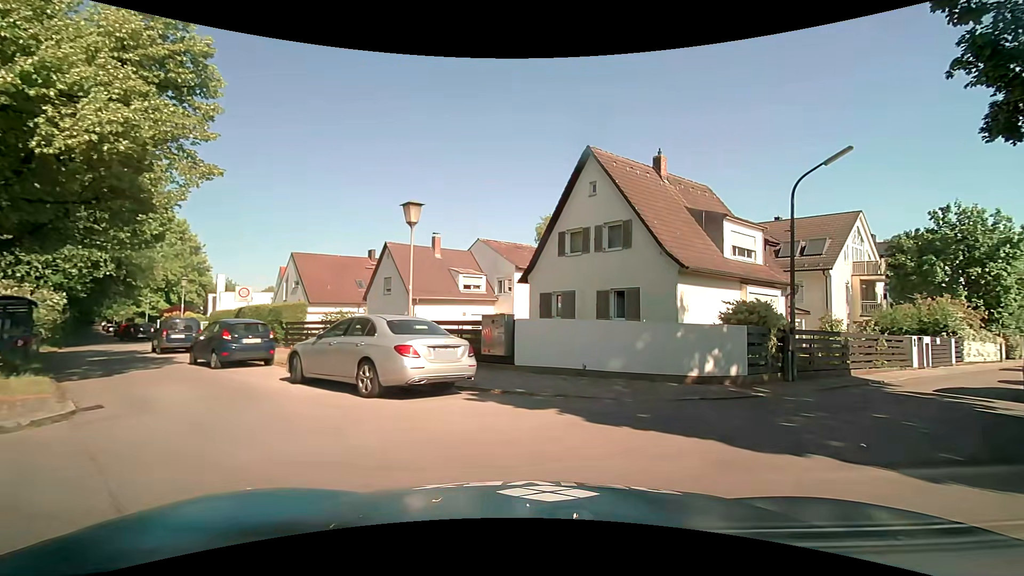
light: Day
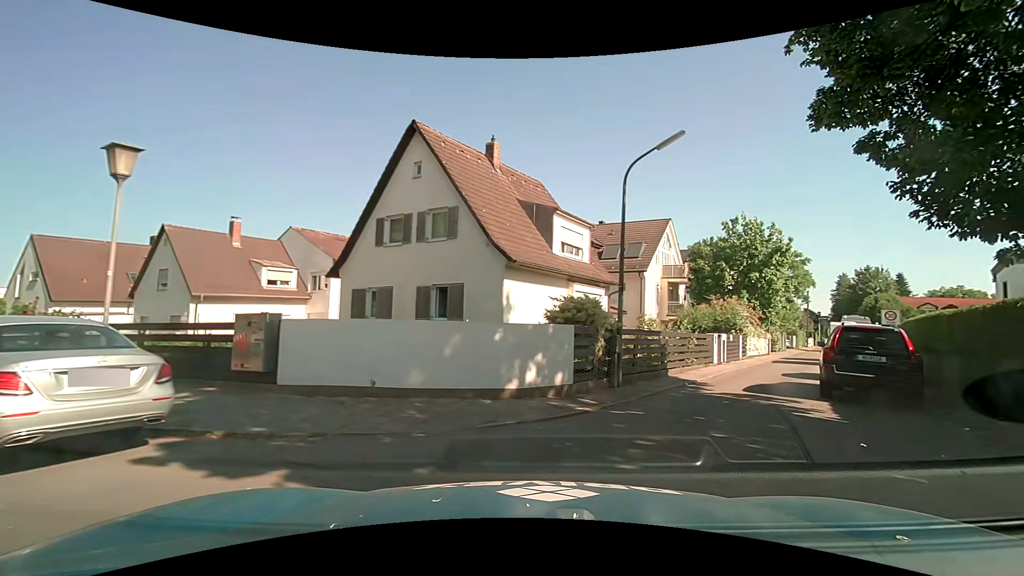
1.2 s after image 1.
(+0.6, +3.0) m; +19°
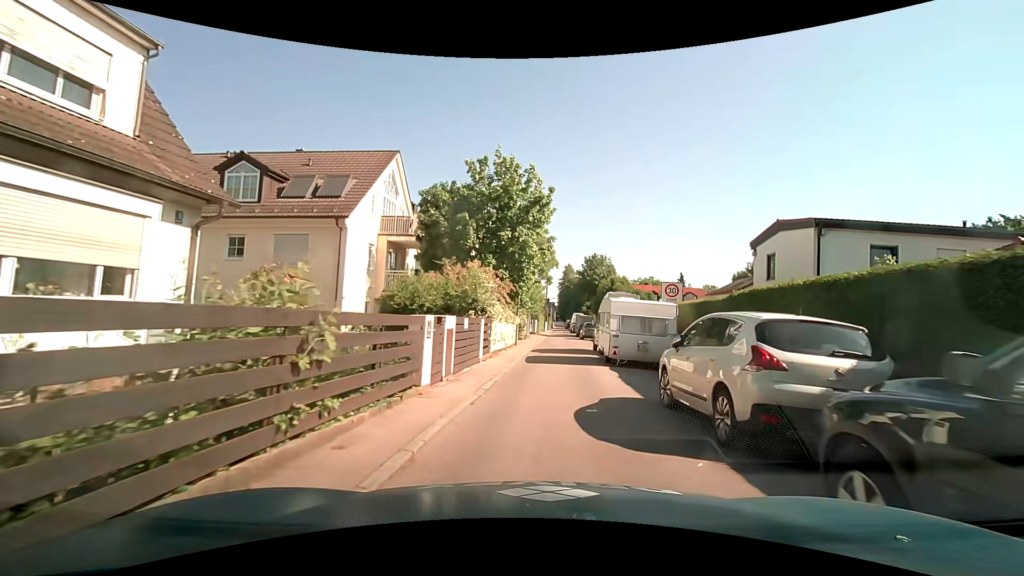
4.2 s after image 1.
(+4.7, +13.6) m; +28°
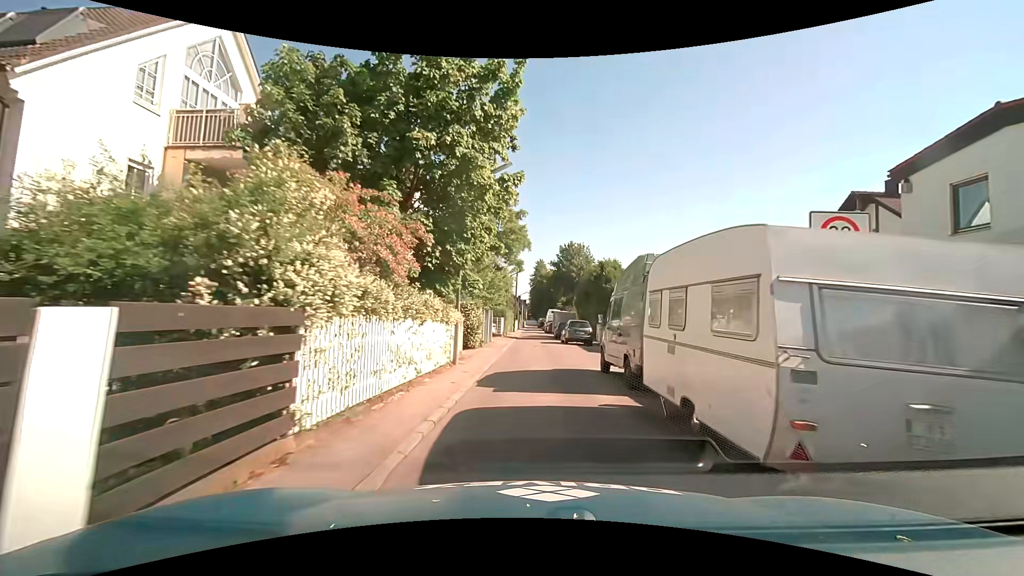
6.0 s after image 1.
(+0.5, +12.9) m; +3°
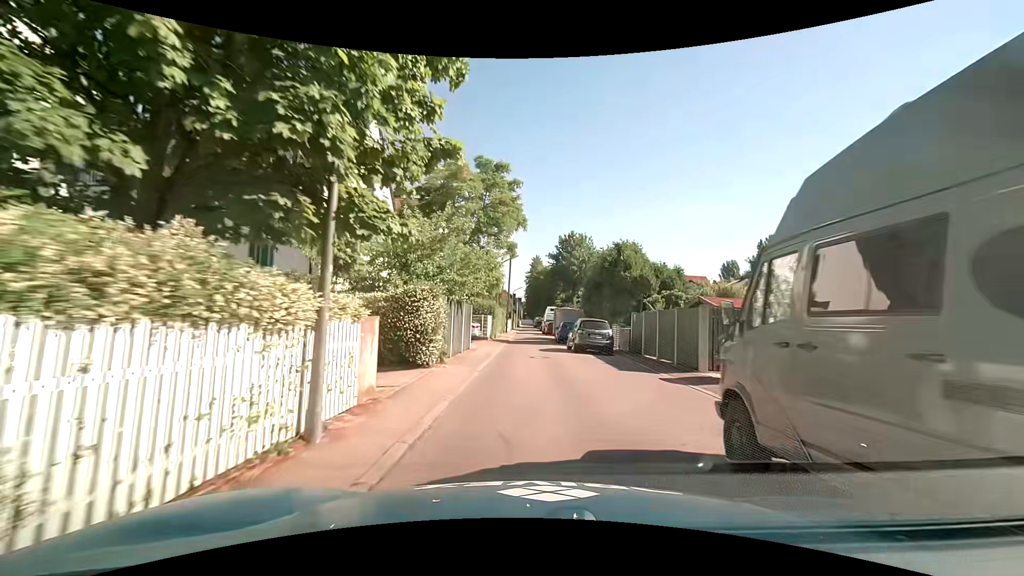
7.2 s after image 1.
(0.0, +9.1) m; 0°
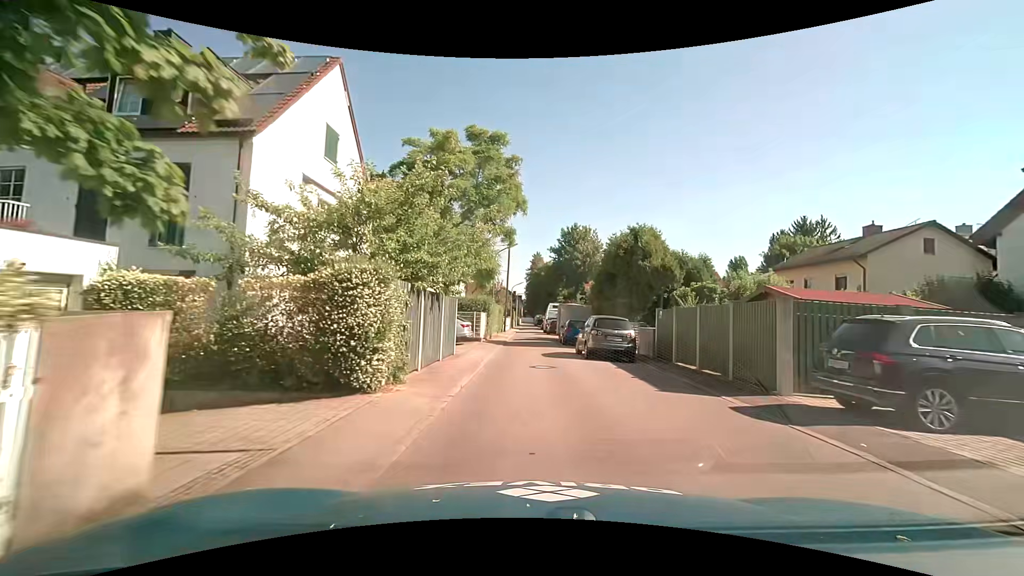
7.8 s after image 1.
(0.0, +4.6) m; 0°
(0, +10) (0, +20) (0, +30) (0, +40) (0, +50) (0, +60) (0, +70) (0, +80) (0, +90) (0, +100) m
